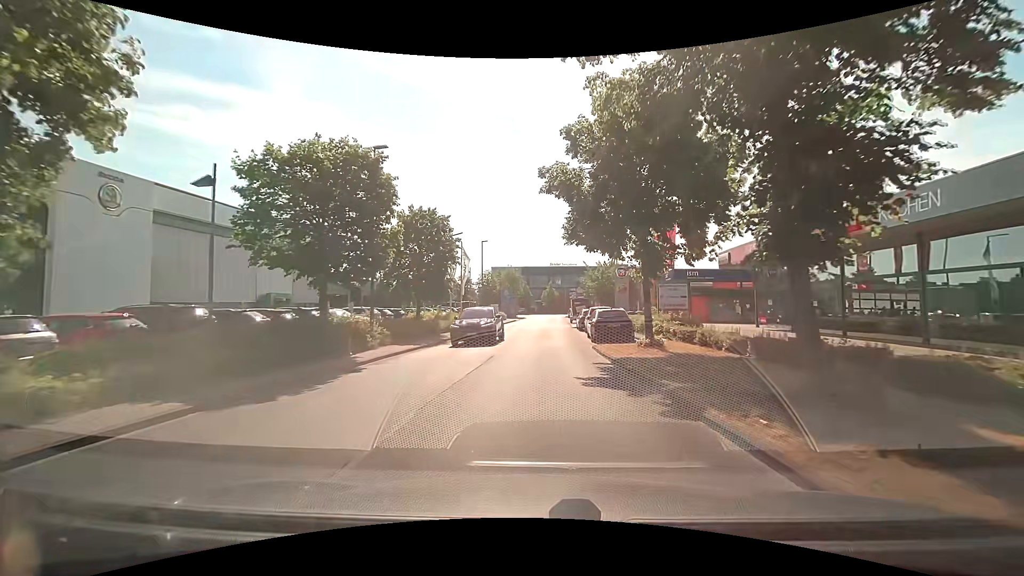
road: unclassified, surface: asphalt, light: Day
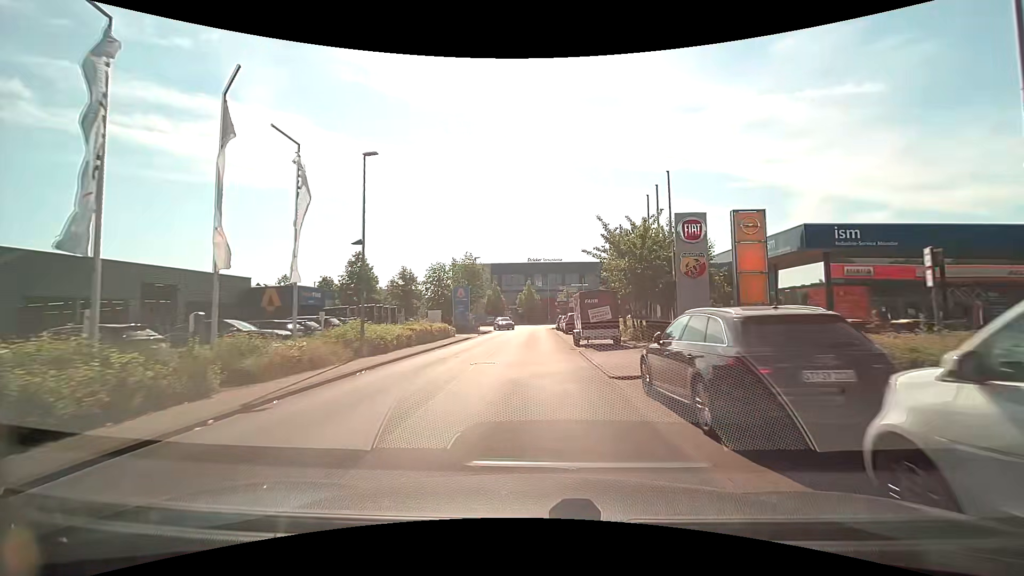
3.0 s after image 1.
(+0.3, +27.8) m; +2°
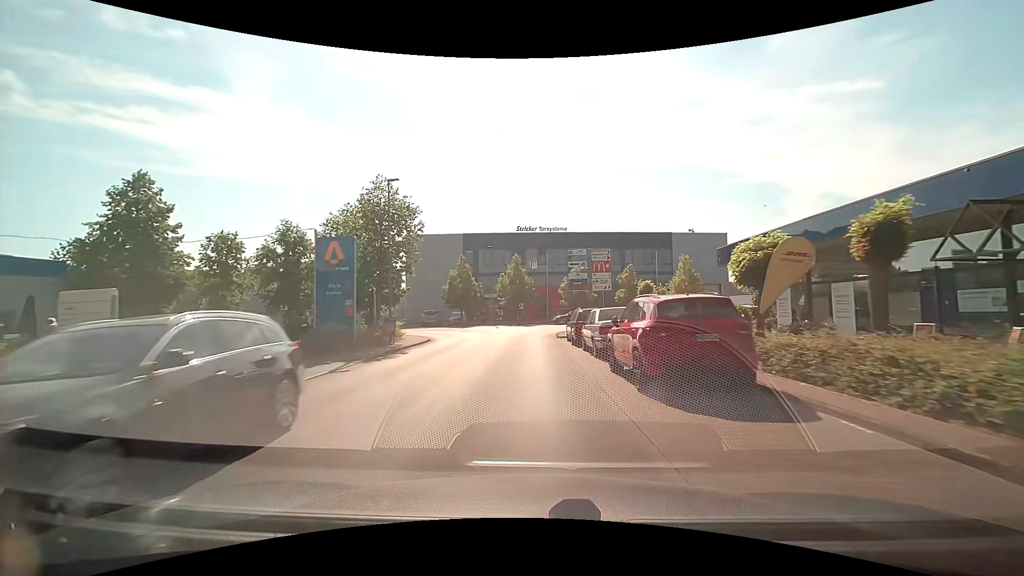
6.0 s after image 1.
(+0.5, +29.5) m; 0°
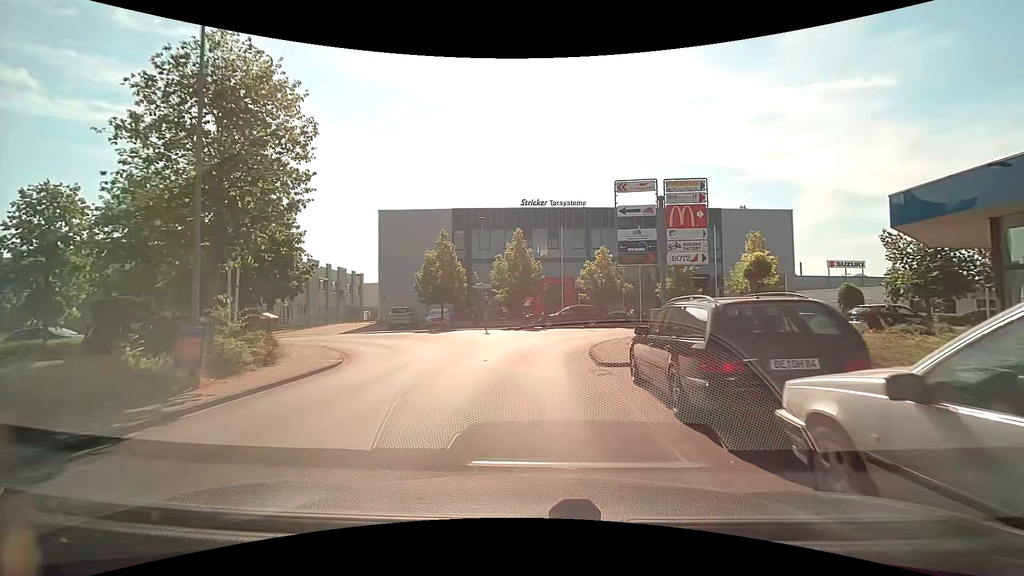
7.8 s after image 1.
(0.0, +13.8) m; -1°
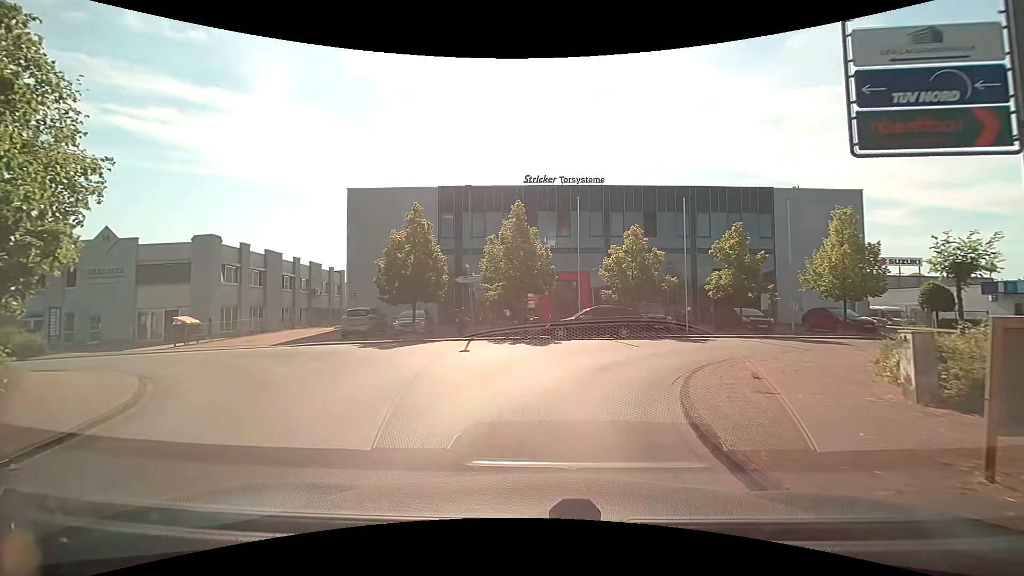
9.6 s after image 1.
(0.0, +9.5) m; 0°
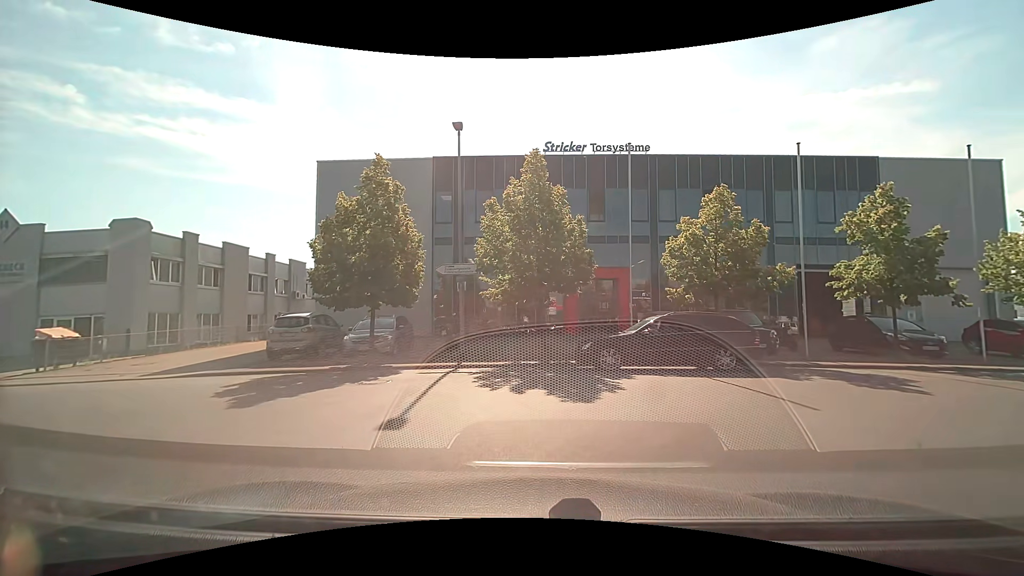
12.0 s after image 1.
(-0.2, +9.3) m; -2°
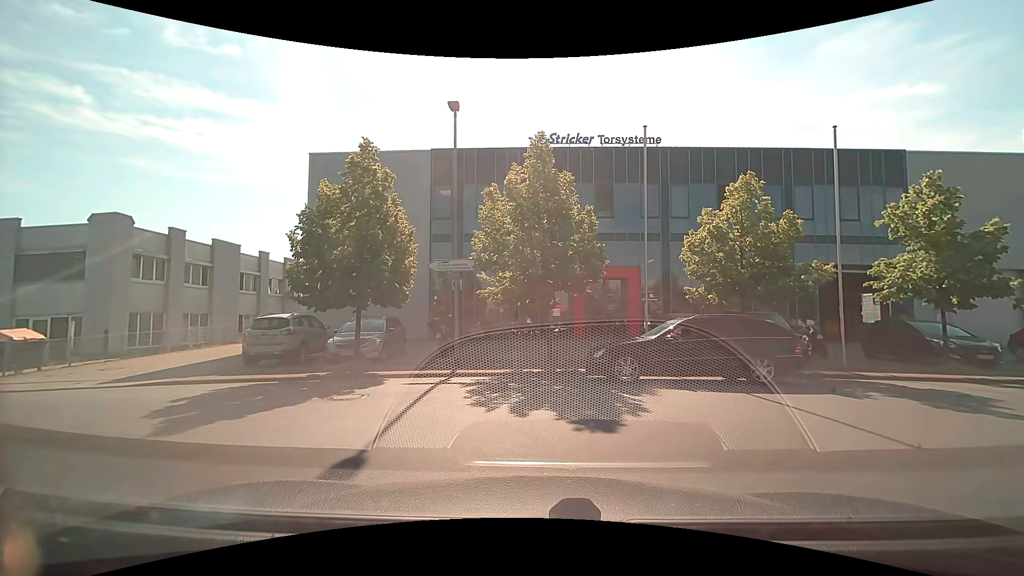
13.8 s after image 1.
(0.0, +1.6) m; 0°
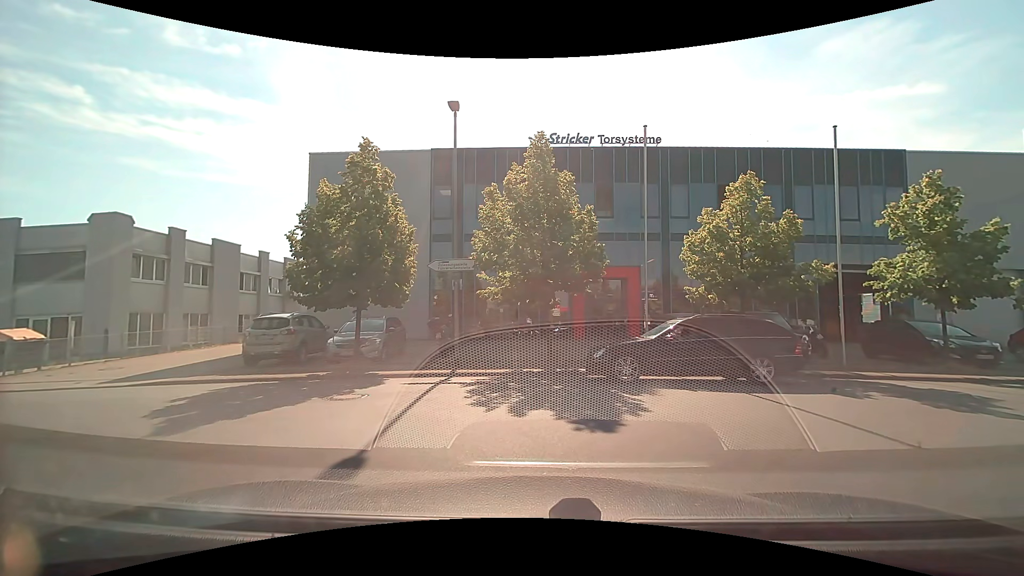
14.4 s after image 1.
(0.0, 0.0) m; 0°
